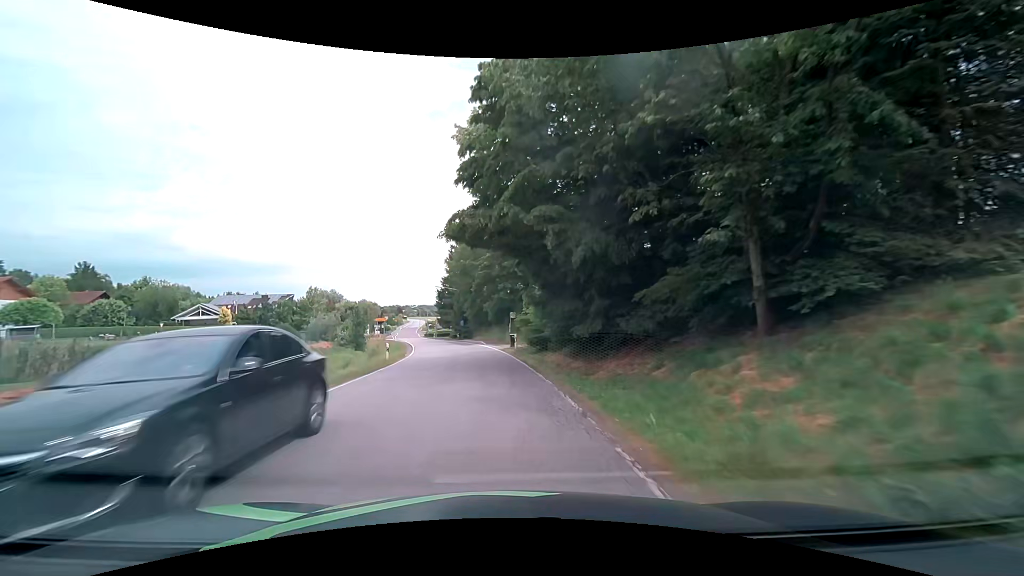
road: secondary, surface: asphalt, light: Day
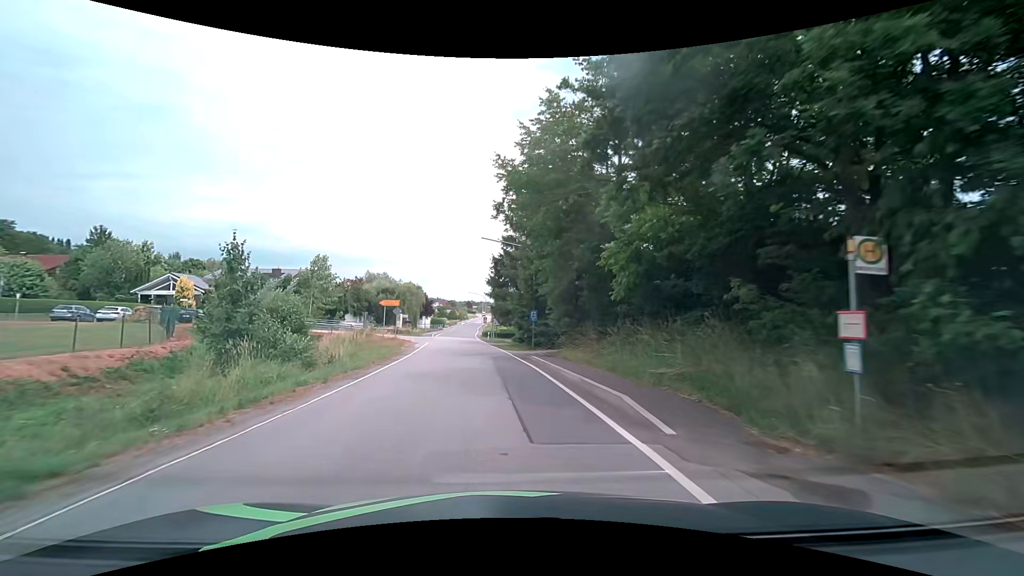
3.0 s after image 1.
(-3.0, +36.4) m; -9°
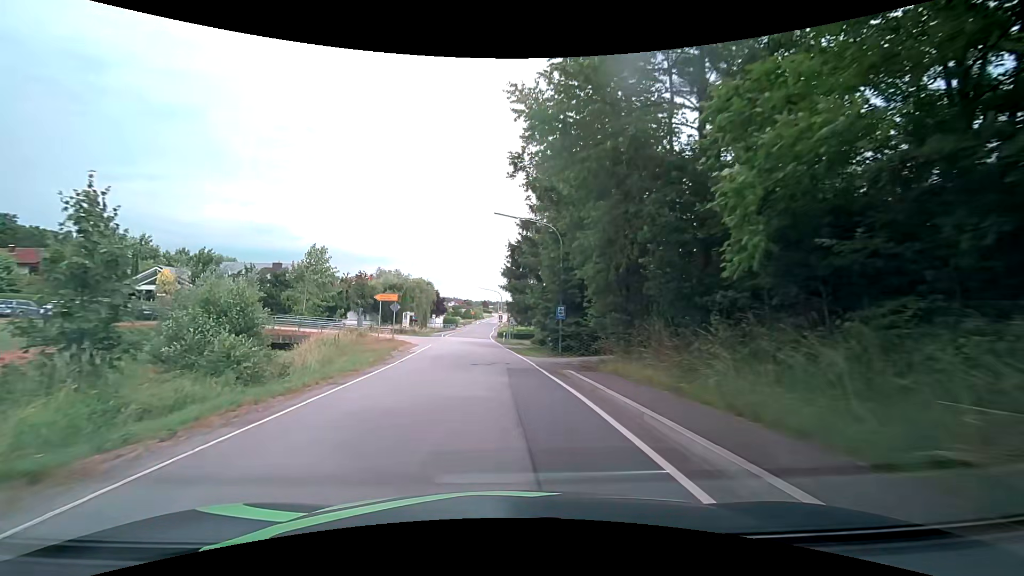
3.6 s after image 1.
(-0.1, +7.4) m; -2°
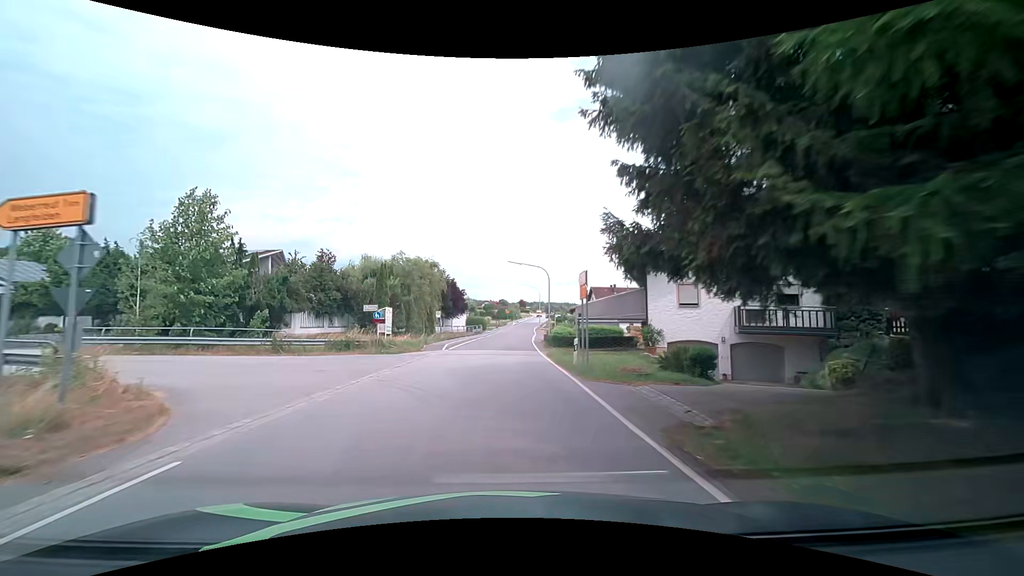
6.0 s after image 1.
(-1.2, +30.3) m; -4°
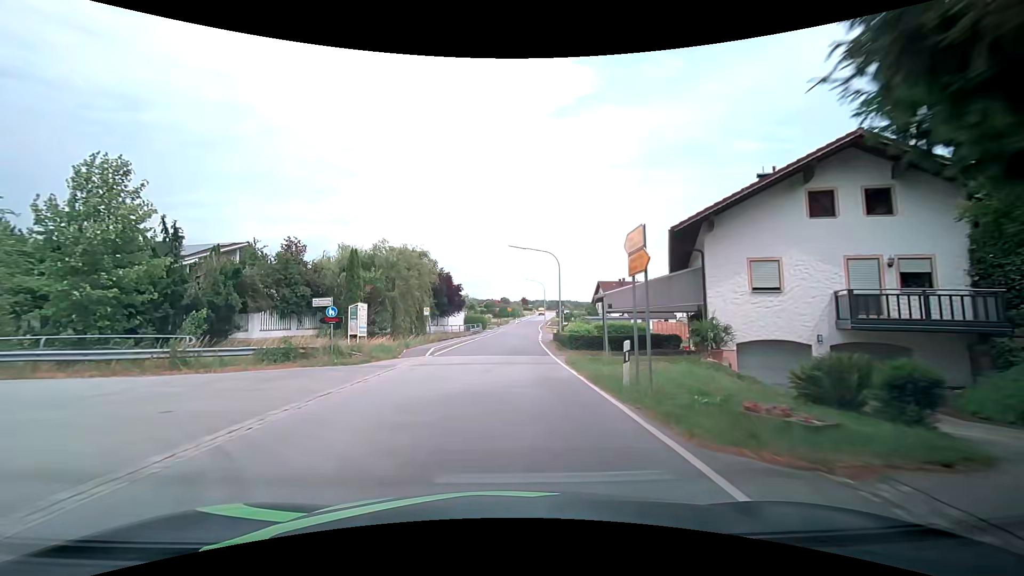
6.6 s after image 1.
(0.0, +7.6) m; -1°
(0, +10) (0, +20) (+1, +30) (+1, +40) (+2, +50) (+3, +60) (+4, +70) (+4, +80) (+5, +90) (+6, +100) m
